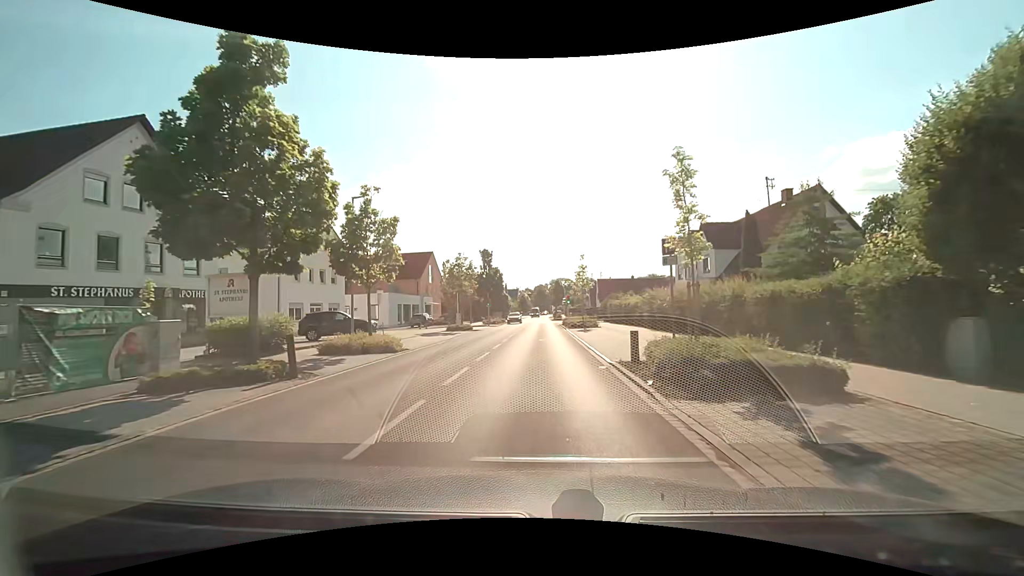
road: tertiary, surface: asphalt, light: Day
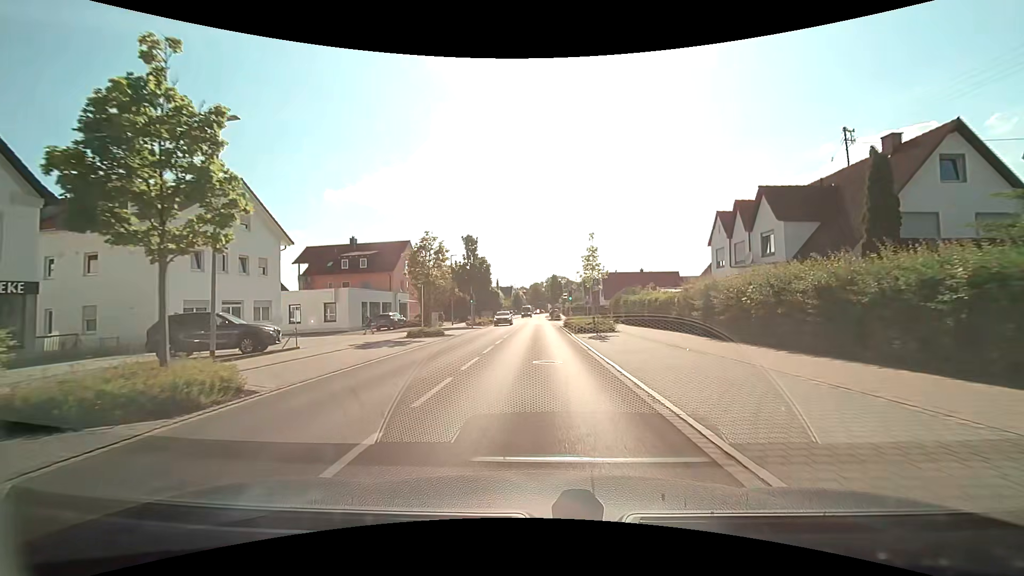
(+0.1, +11.1) m; +1°
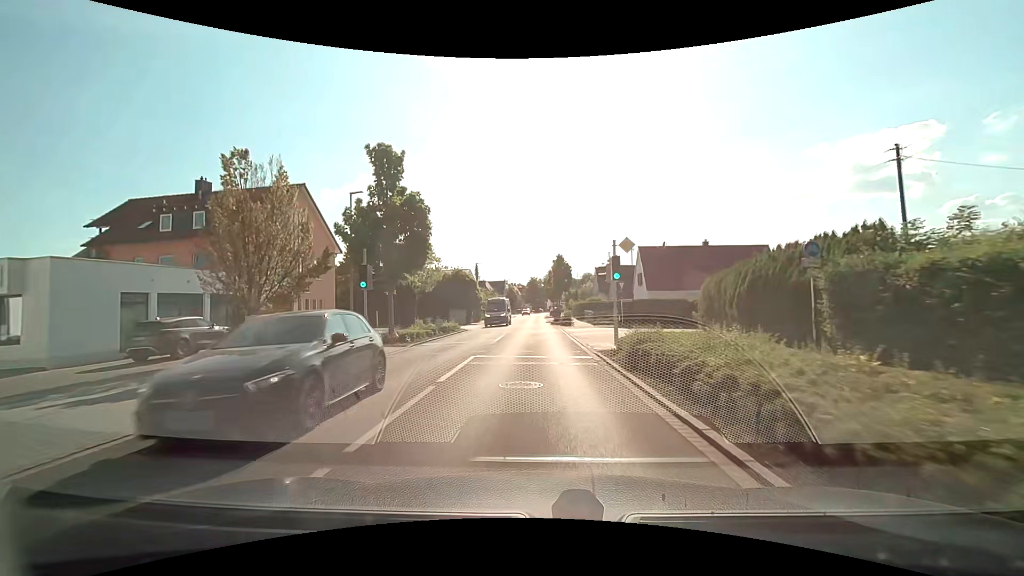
(0.0, +29.1) m; 0°
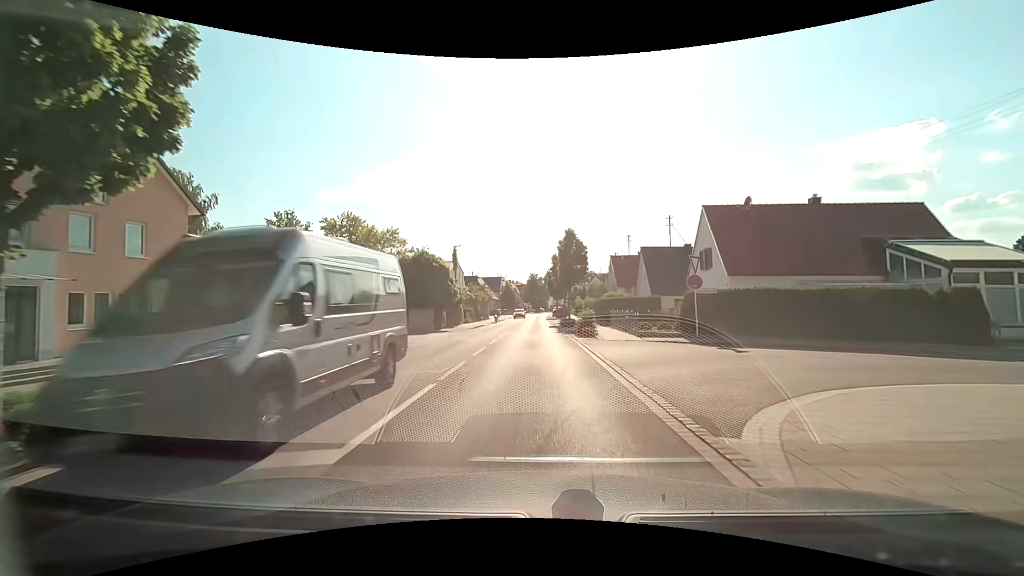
(0.0, +17.6) m; 0°
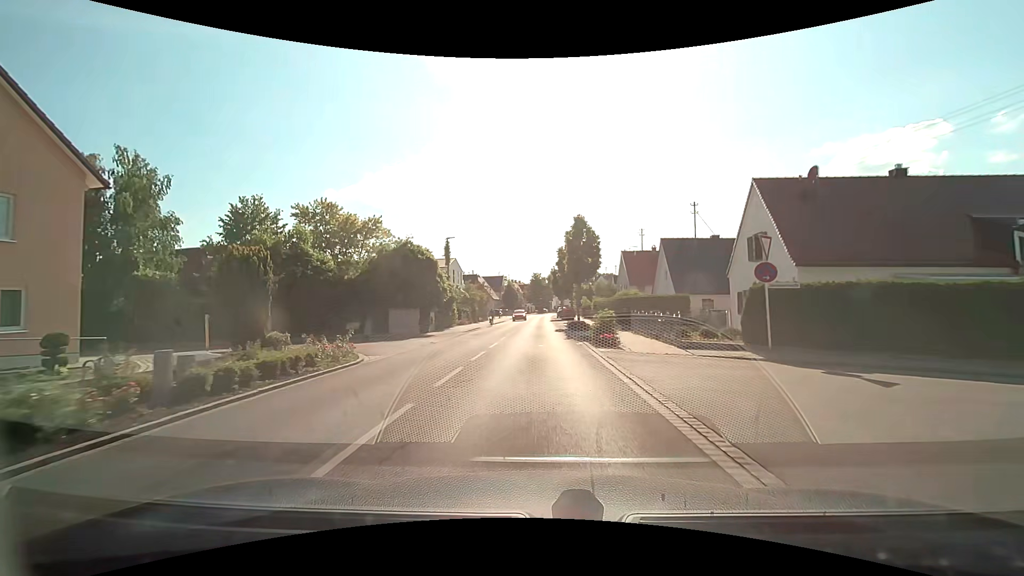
(0.0, +5.9) m; 0°
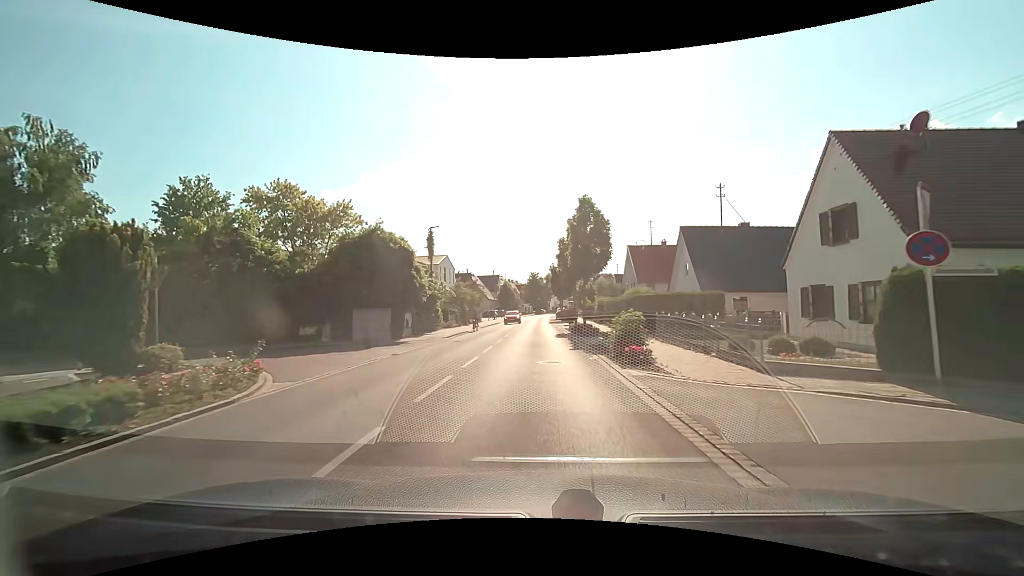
(0.0, +5.9) m; 0°
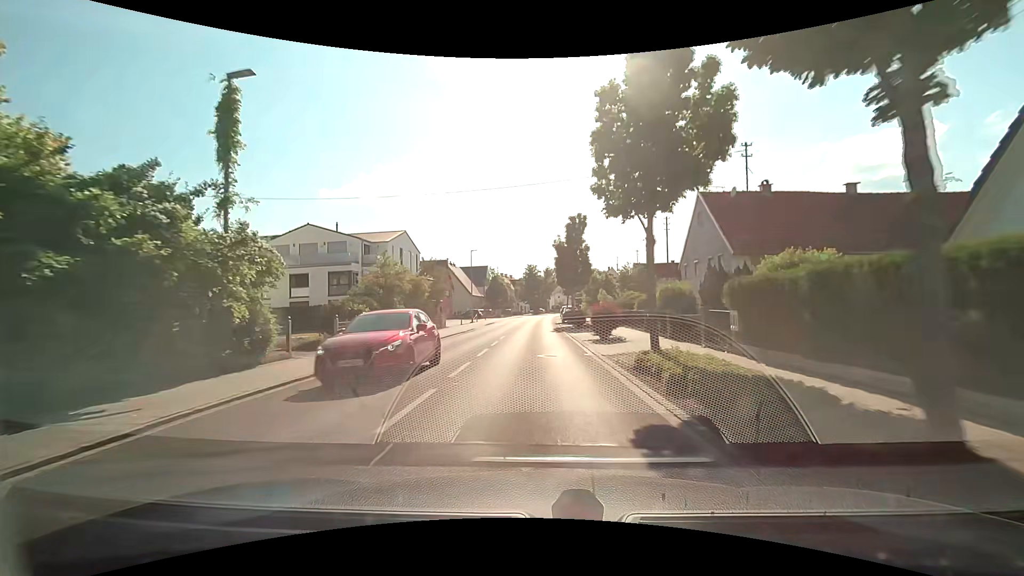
(+0.2, +24.5) m; +1°
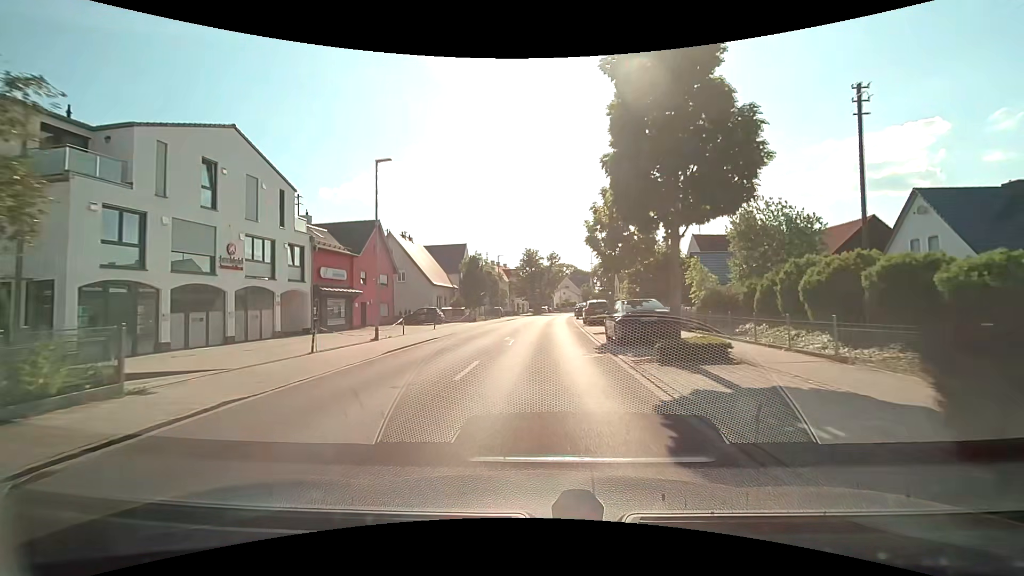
(-0.2, +32.6) m; 0°
(0, +10) (0, +20) (0, +30) (+1, +40) (+1, +50) (+2, +60) (+3, +70) (+4, +80) (+5, +90) (+7, +100) m
